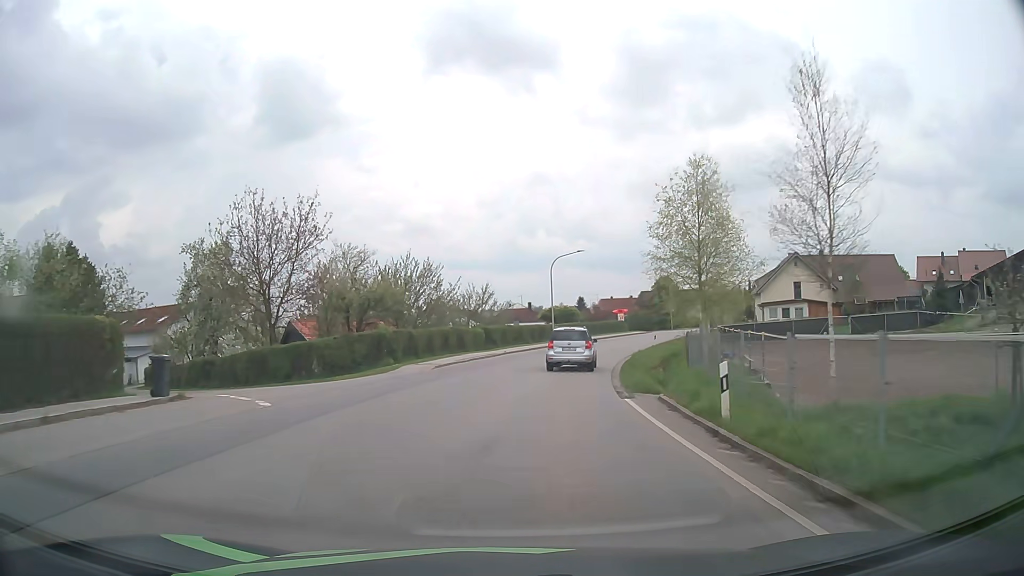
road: tertiary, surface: asphalt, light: Day
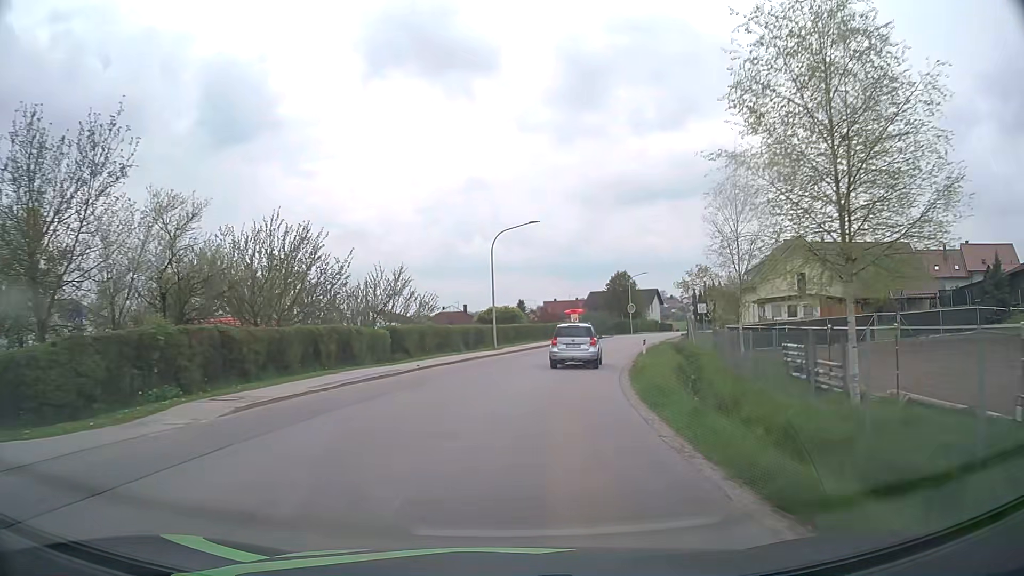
(+0.6, +15.3) m; +5°
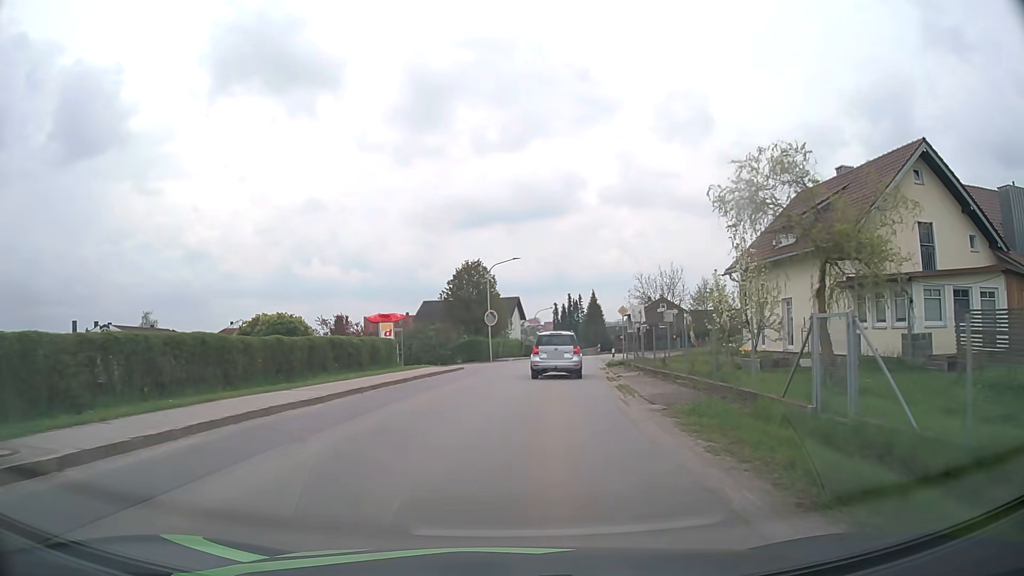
(+4.6, +36.0) m; +14°
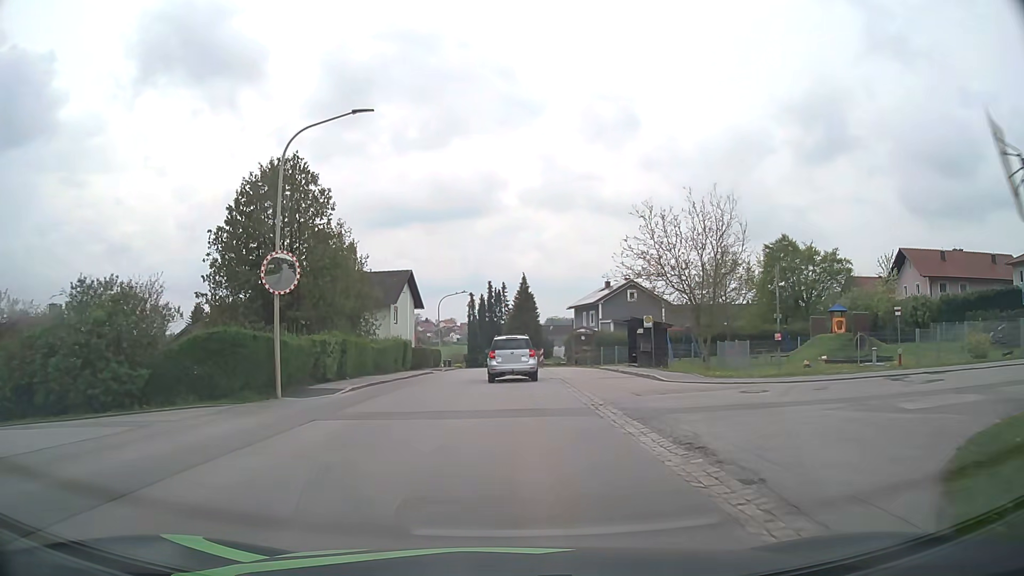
(+2.6, +34.4) m; +7°
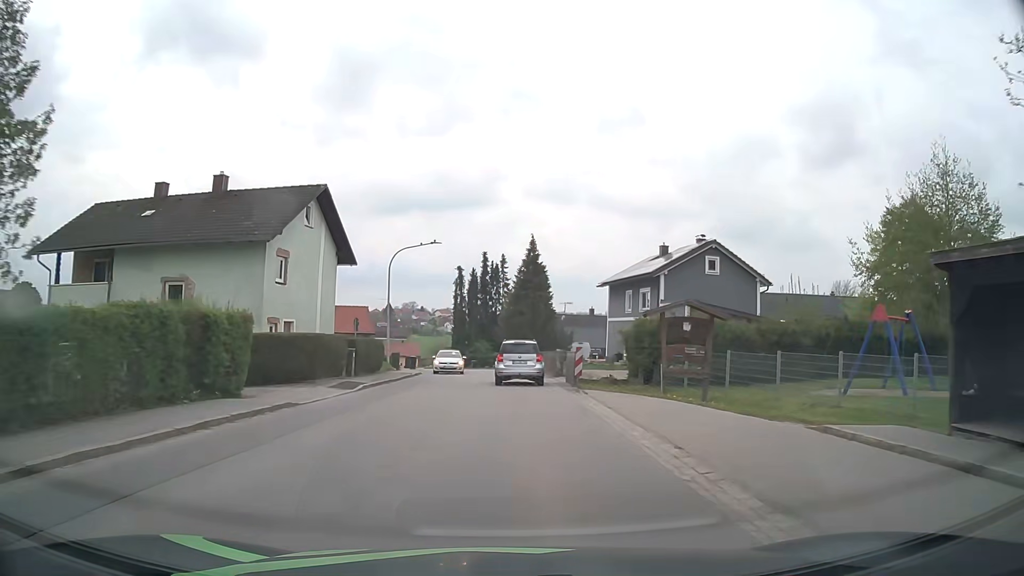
(+0.1, +27.7) m; 0°
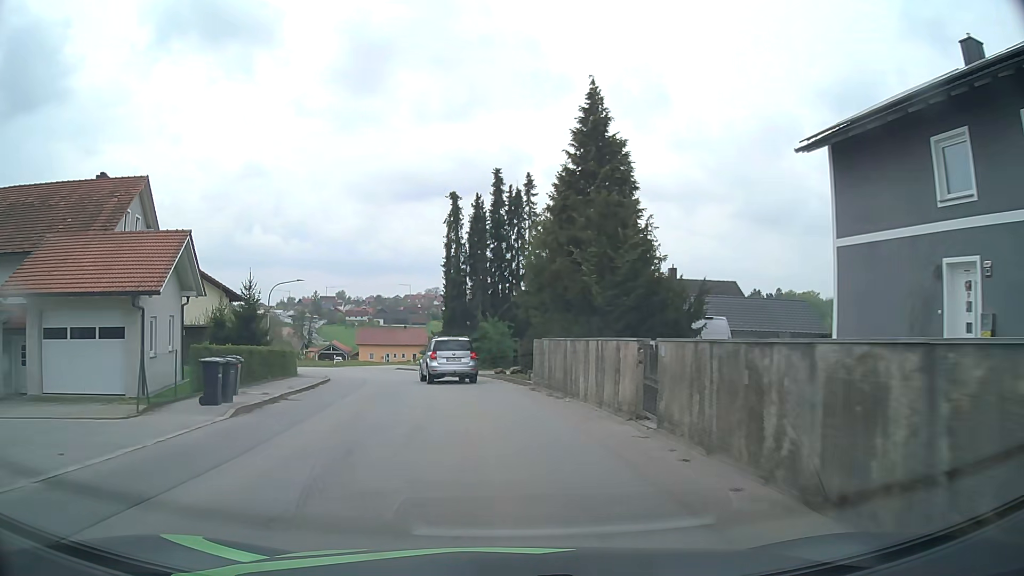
(+0.1, +35.7) m; -2°
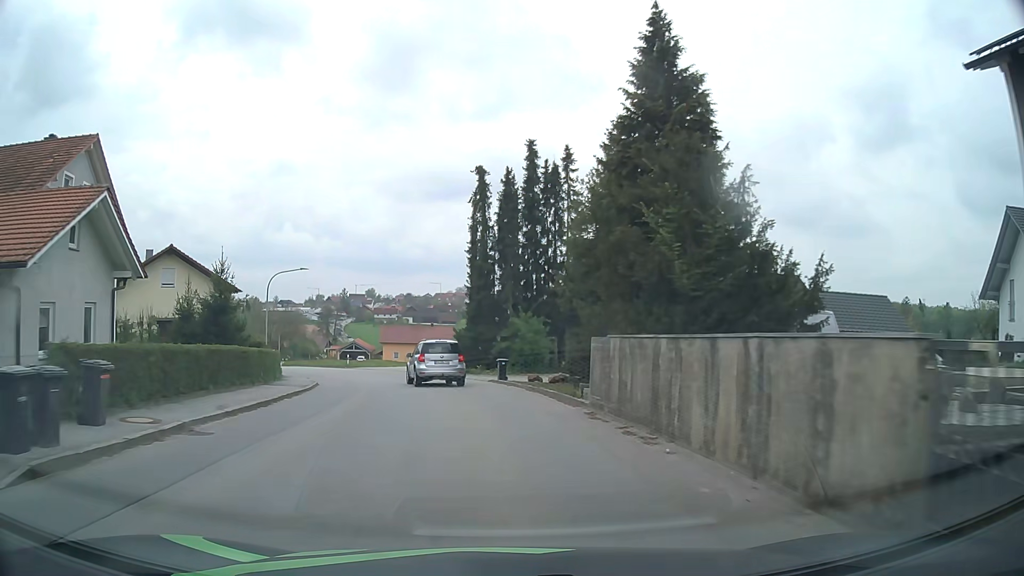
(-0.2, +7.2) m; -2°
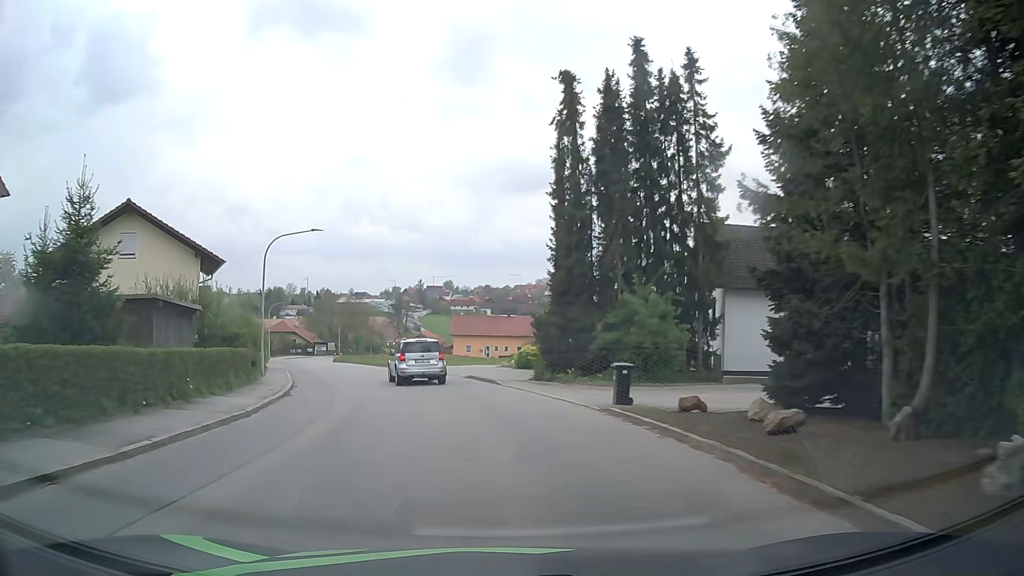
(-0.9, +14.4) m; -7°
(0, +10) (-2, +20) (-4, +30) (-7, +39) (-11, +48) (-15, +58) (-18, +67) (-21, +76) (-24, +86) (-27, +96) m
